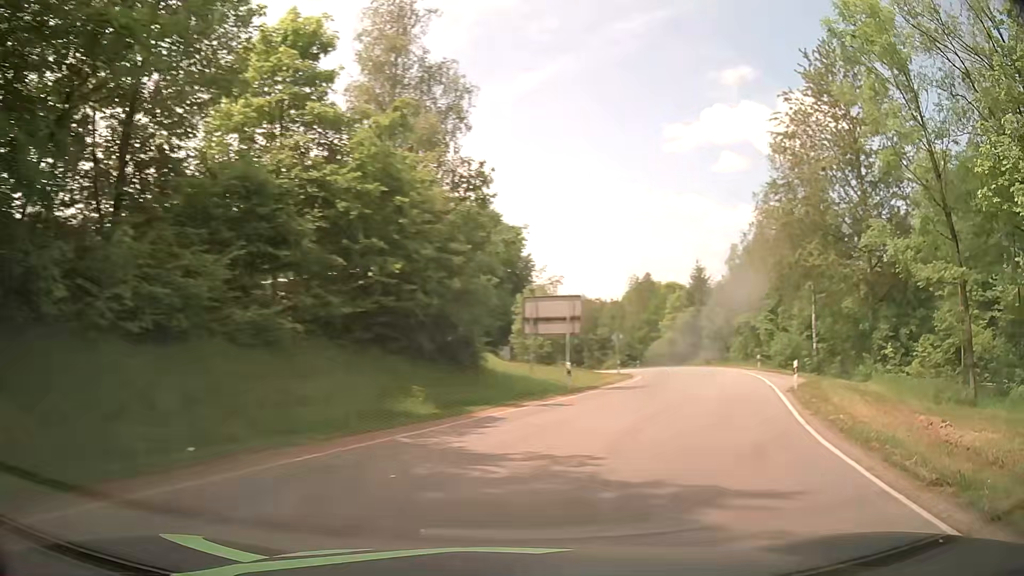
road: tertiary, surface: asphalt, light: Day
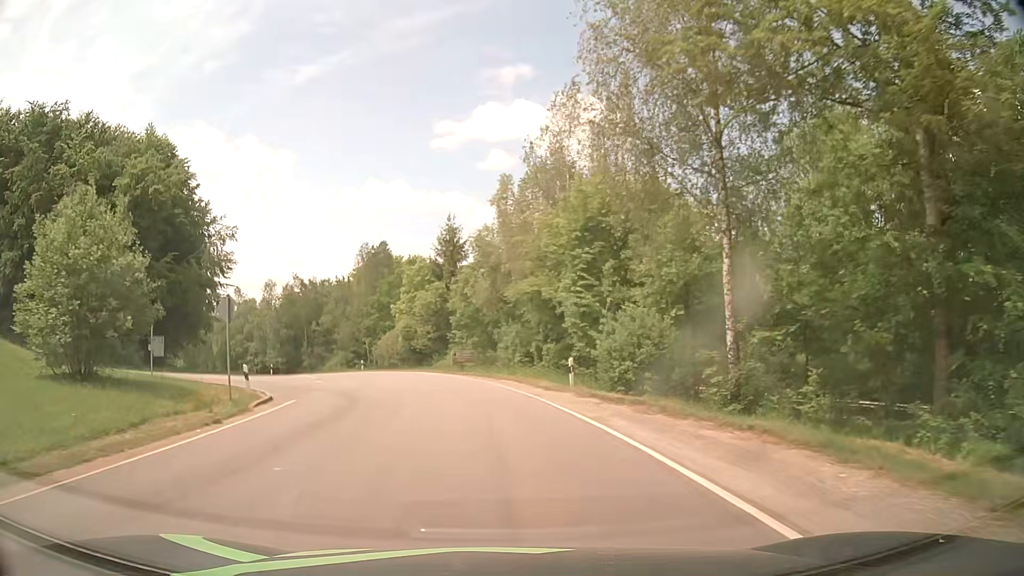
(+8.2, +25.8) m; +21°
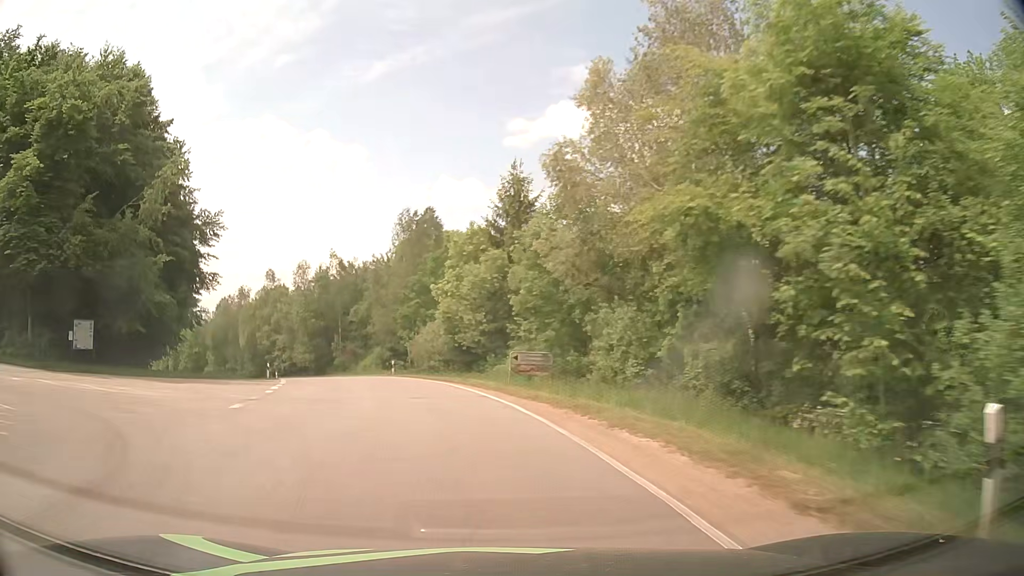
(-0.7, +17.3) m; -5°
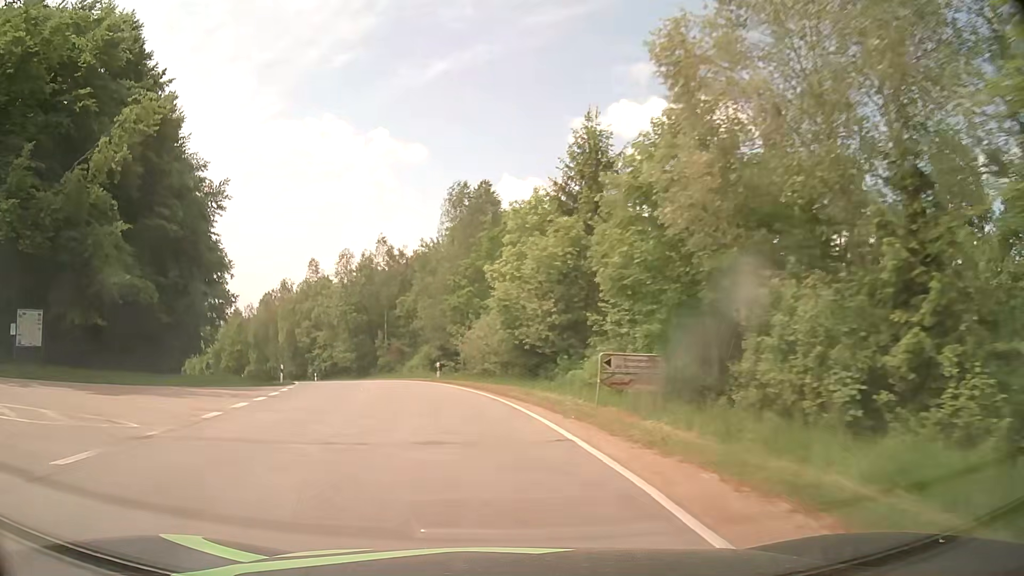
(-0.4, +9.2) m; -5°
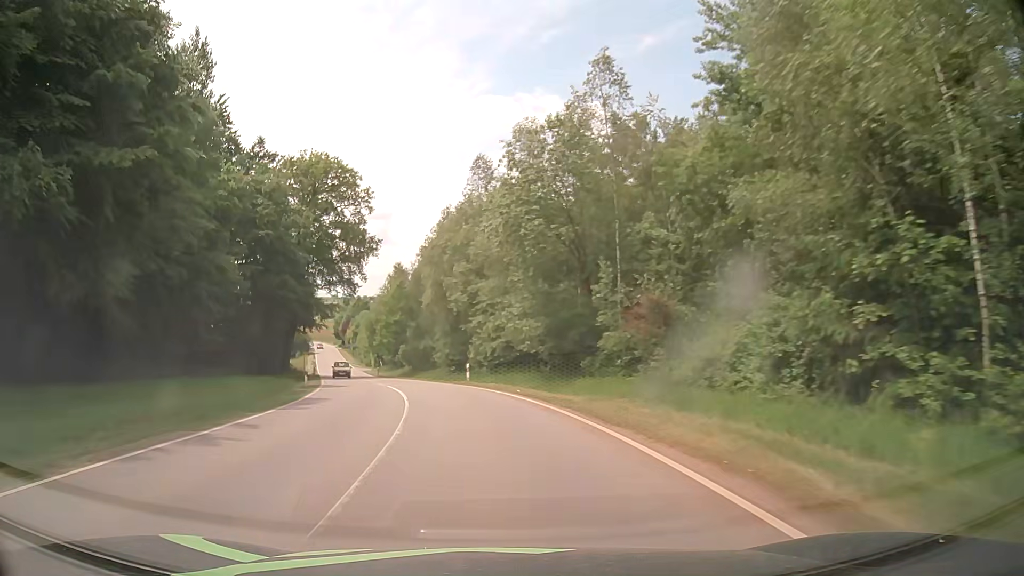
(-7.0, +38.2) m; -19°
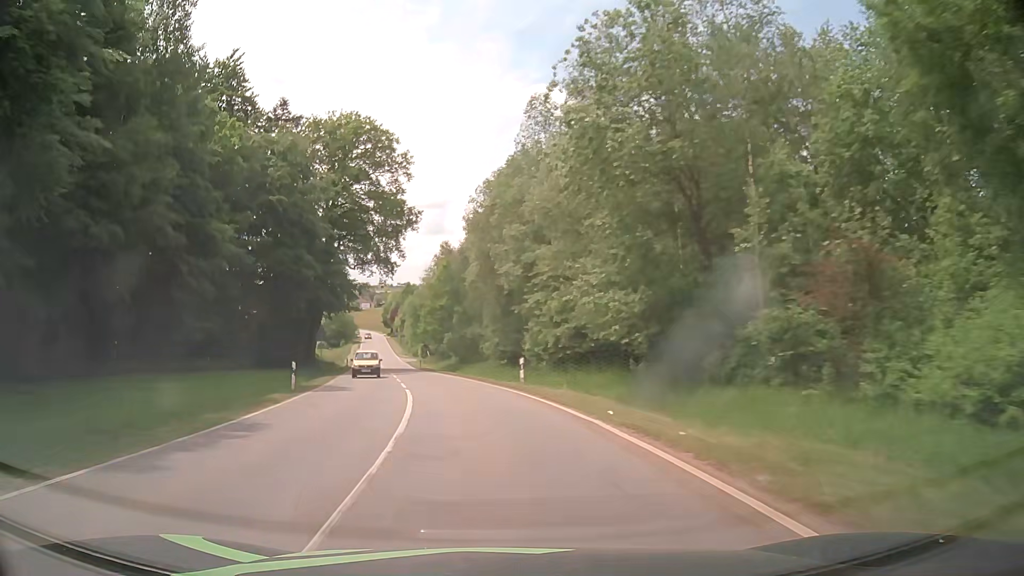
(-0.3, +10.1) m; -4°
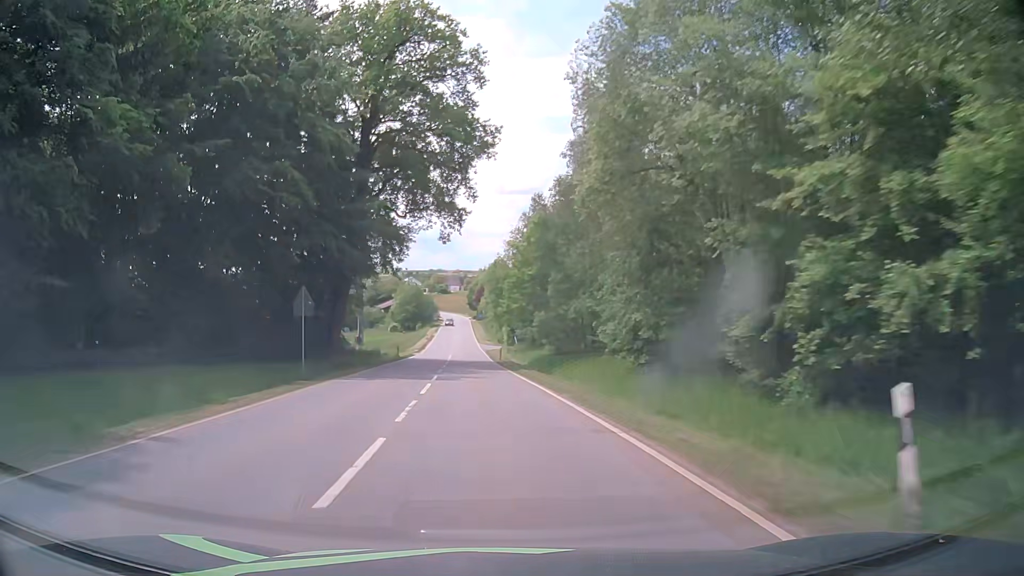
(-1.6, +20.6) m; -9°
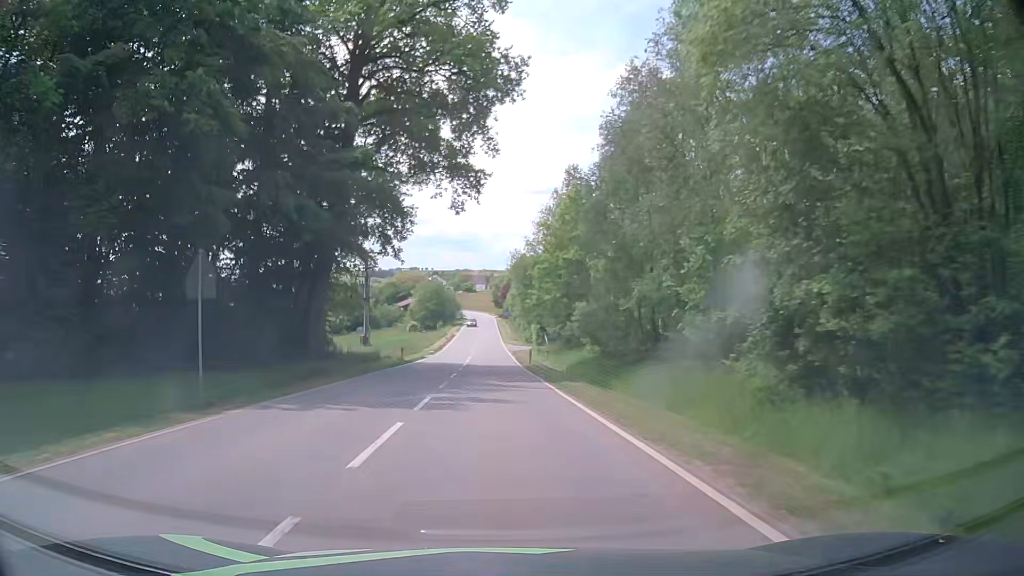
(-0.2, +10.4) m; -2°
(0, +10) (0, +20) (0, +30) (0, +40) (-1, +50) (-1, +60) (-1, +70) (-1, +80) (-1, +90) (-1, +100) m
